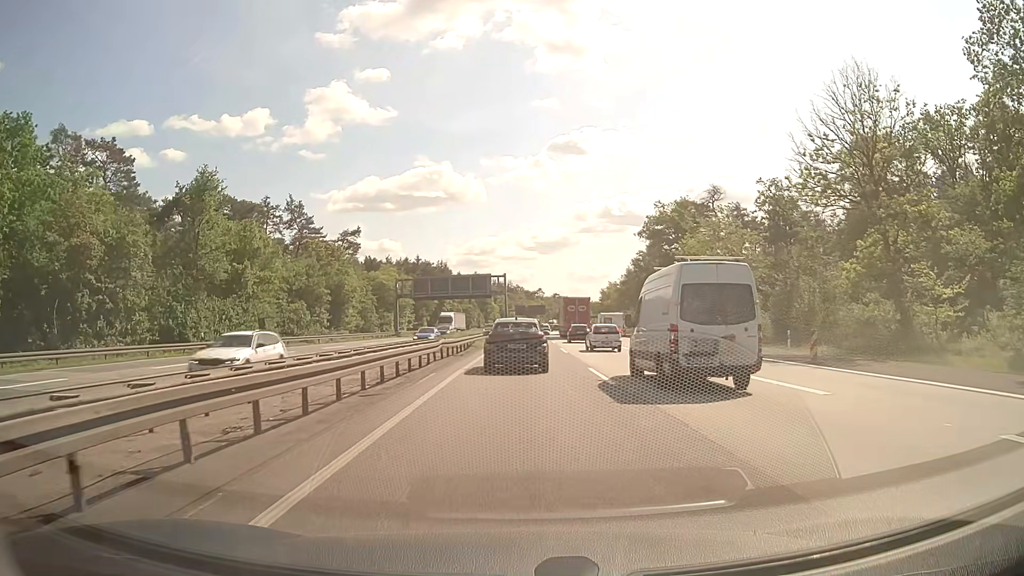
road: motorway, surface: asphalt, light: Day
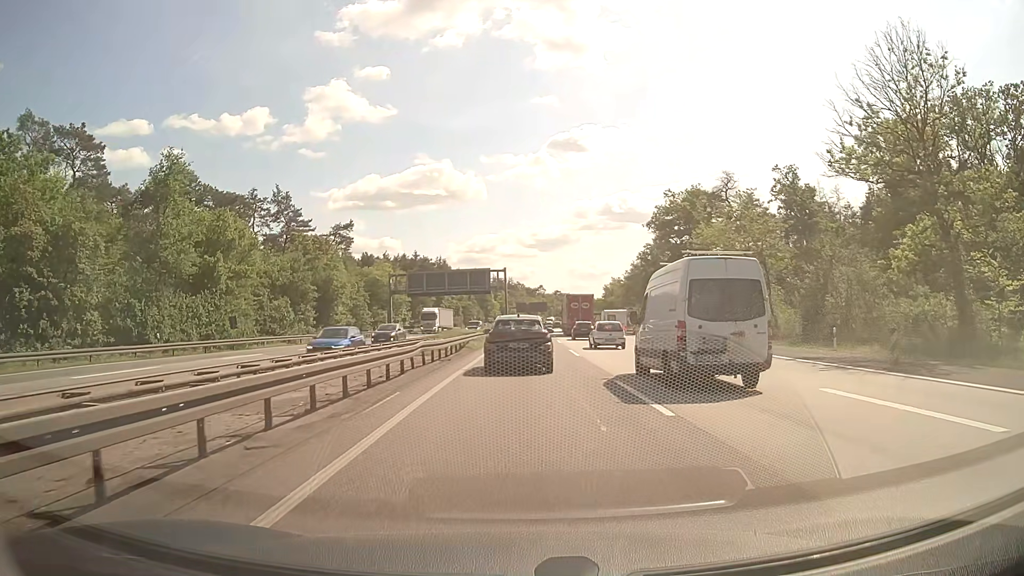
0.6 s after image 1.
(0.0, +5.7) m; 0°
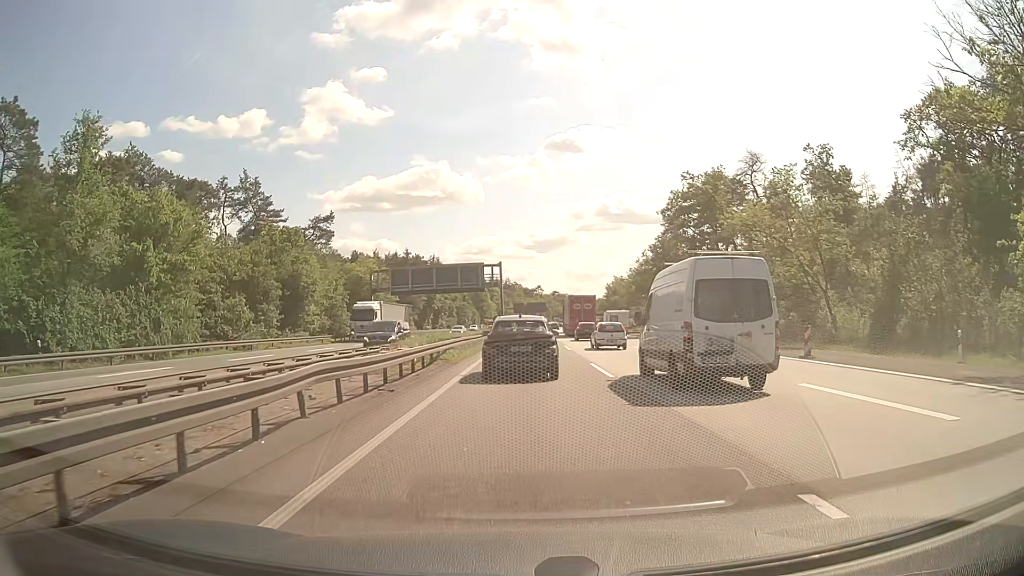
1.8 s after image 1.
(0.0, +10.5) m; 0°
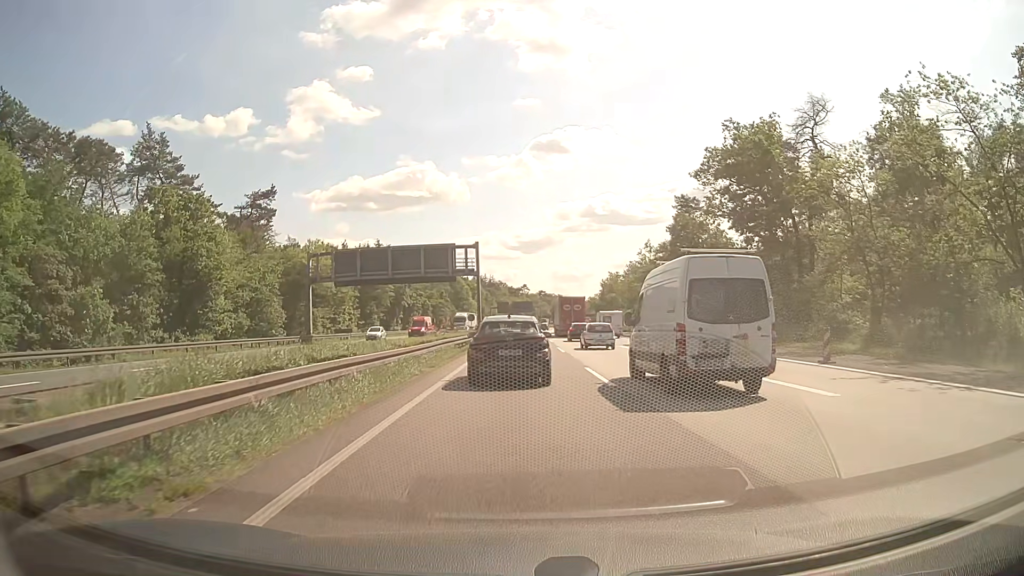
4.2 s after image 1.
(+0.3, +20.3) m; +1°
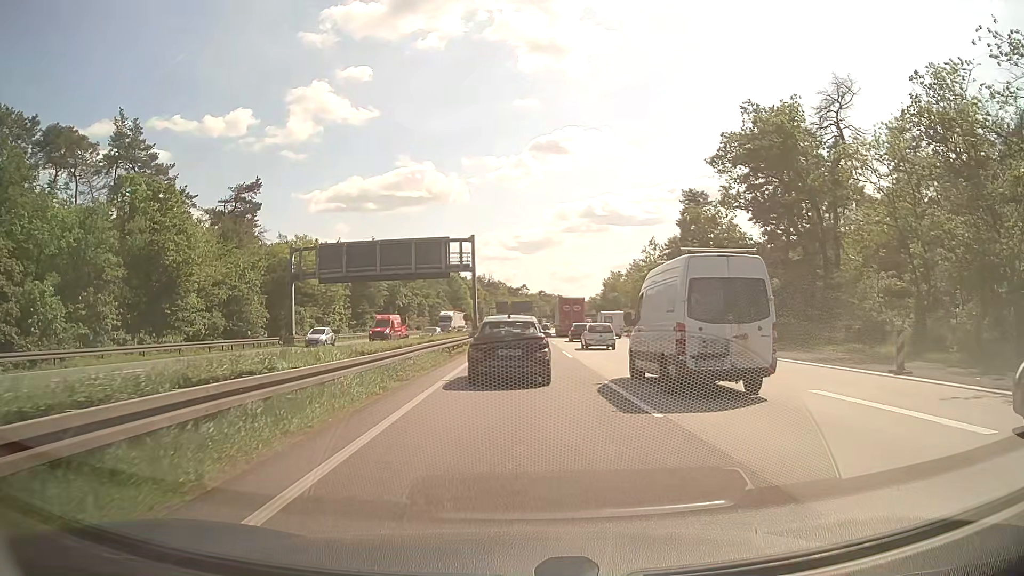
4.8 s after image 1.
(0.0, +5.1) m; 0°
